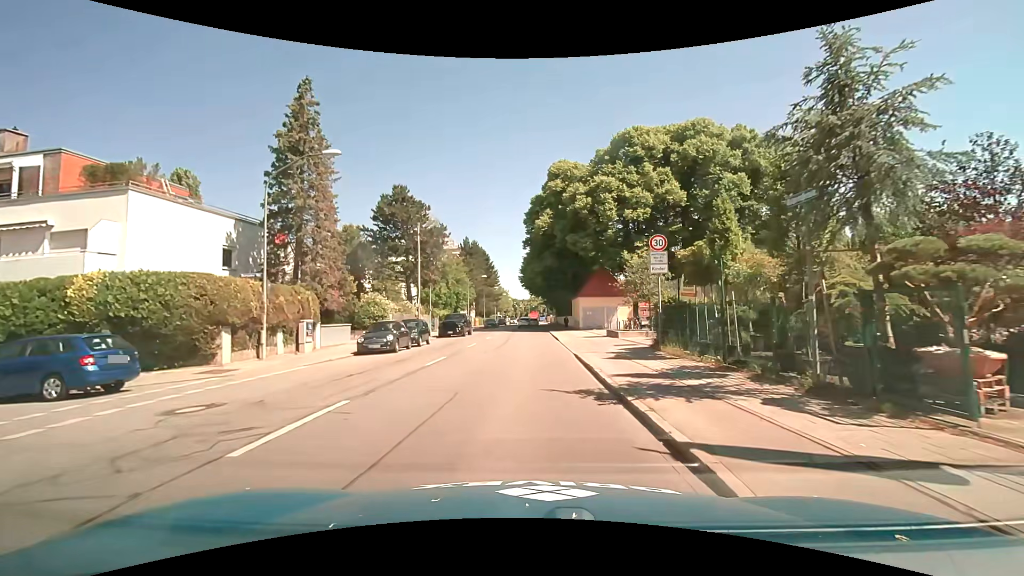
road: secondary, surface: asphalt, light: Day
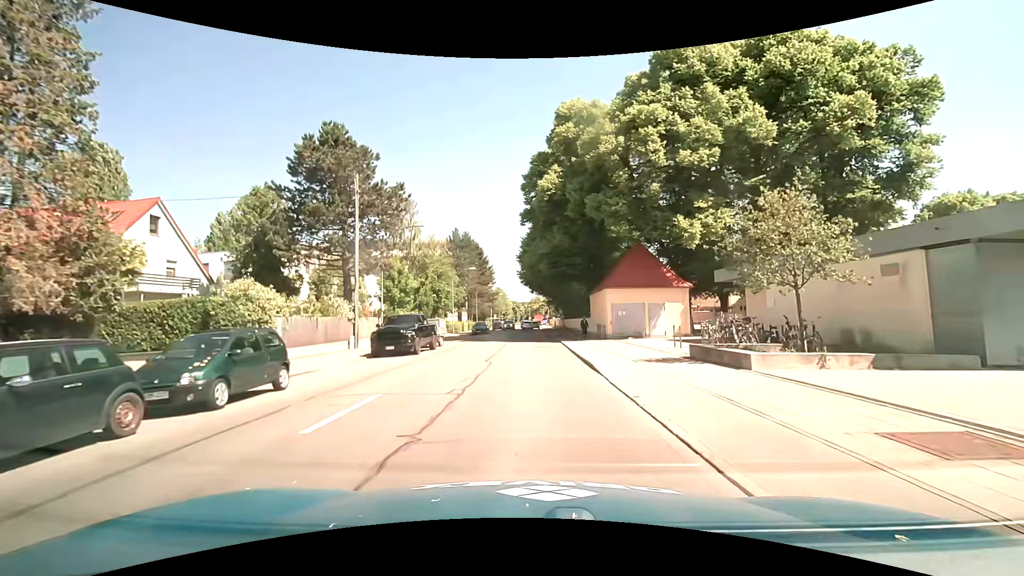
(-0.1, +16.8) m; -1°
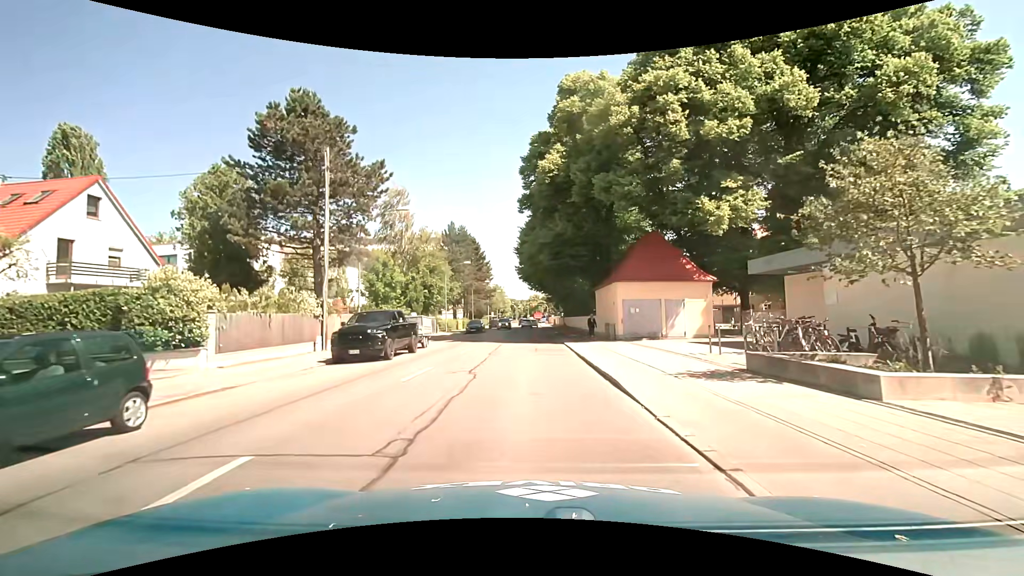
(+0.1, +4.3) m; +1°
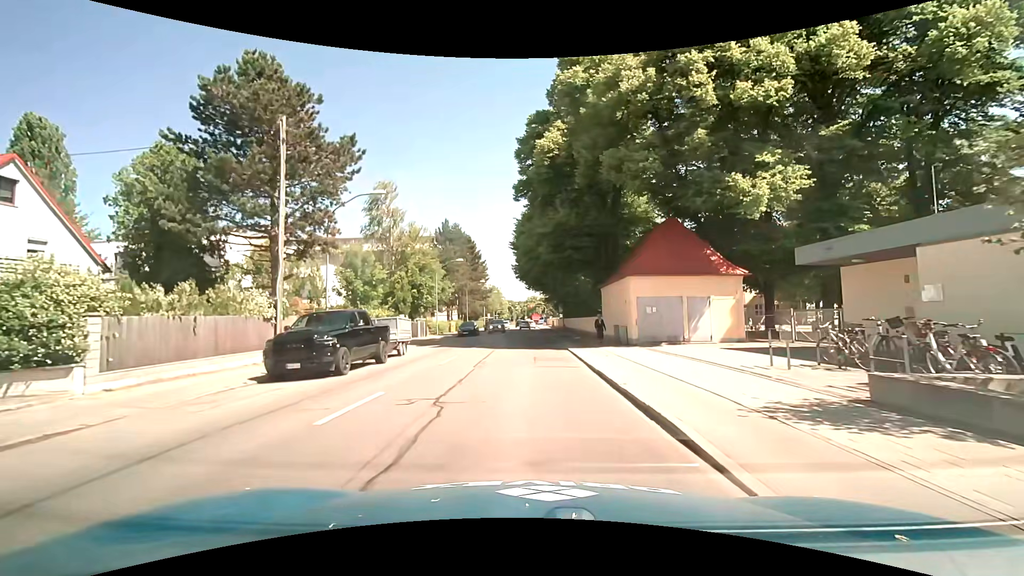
(0.0, +4.3) m; 0°
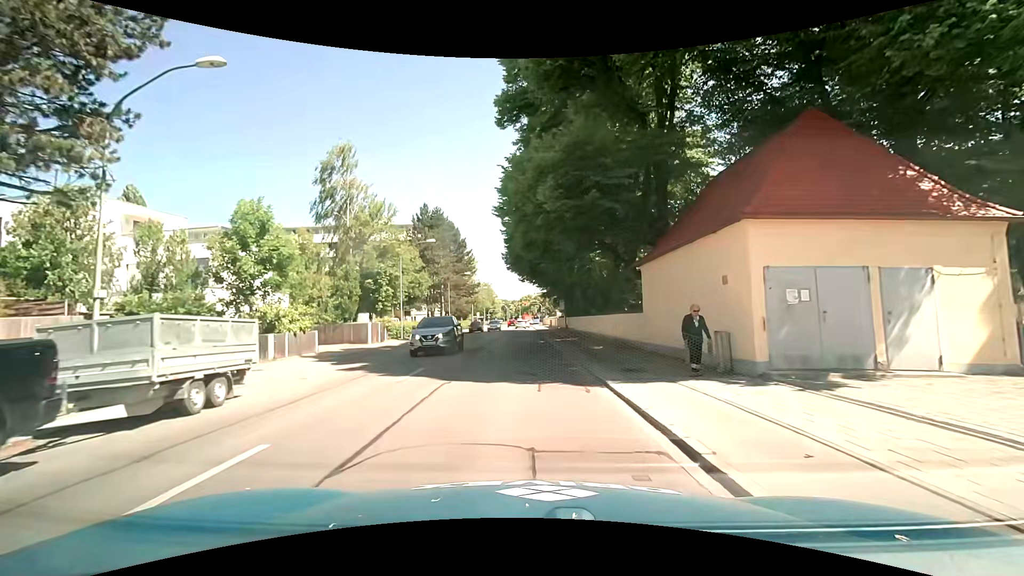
(+0.1, +13.1) m; +1°
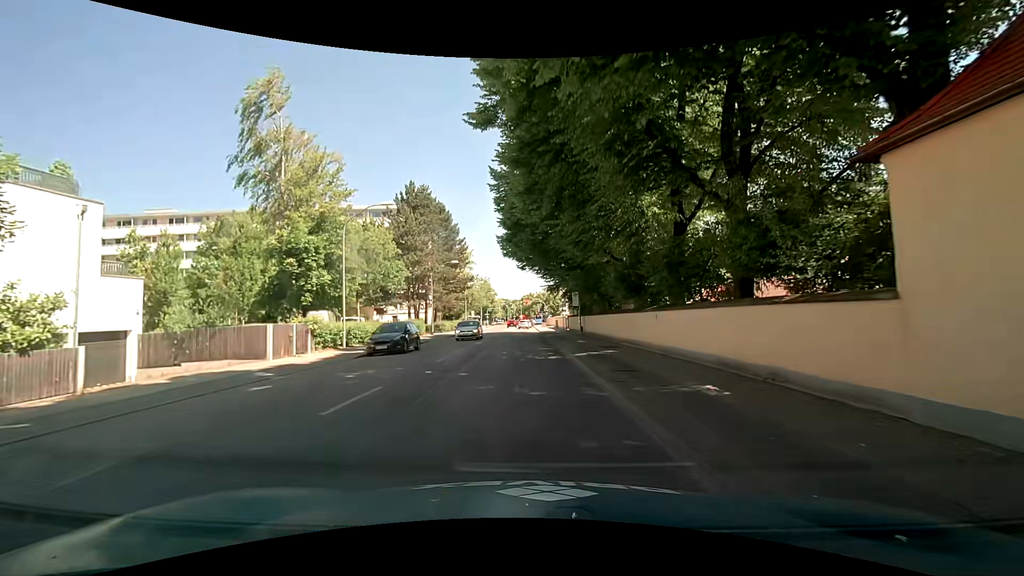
(-0.1, +13.4) m; 0°
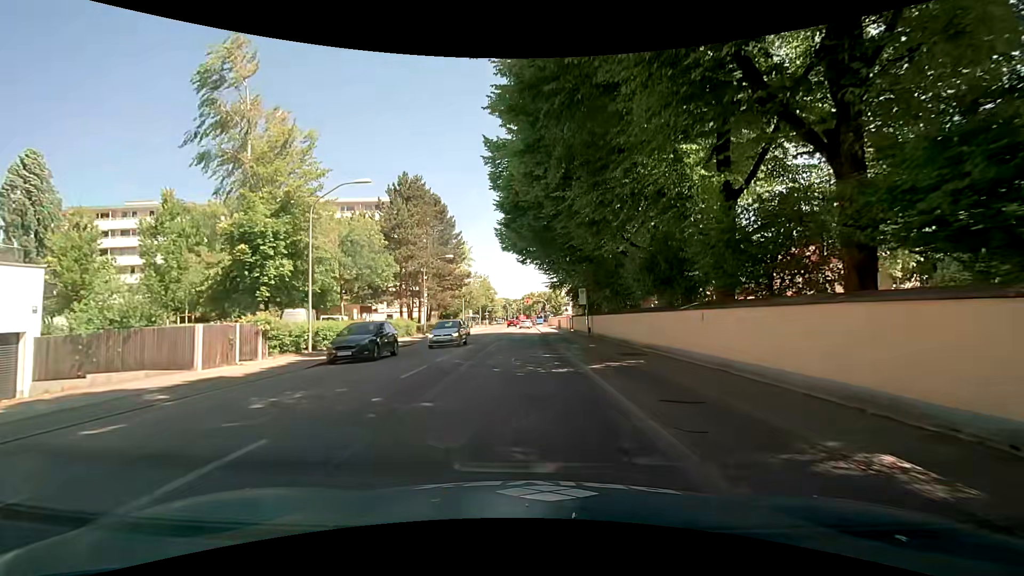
(0.0, +4.5) m; -1°
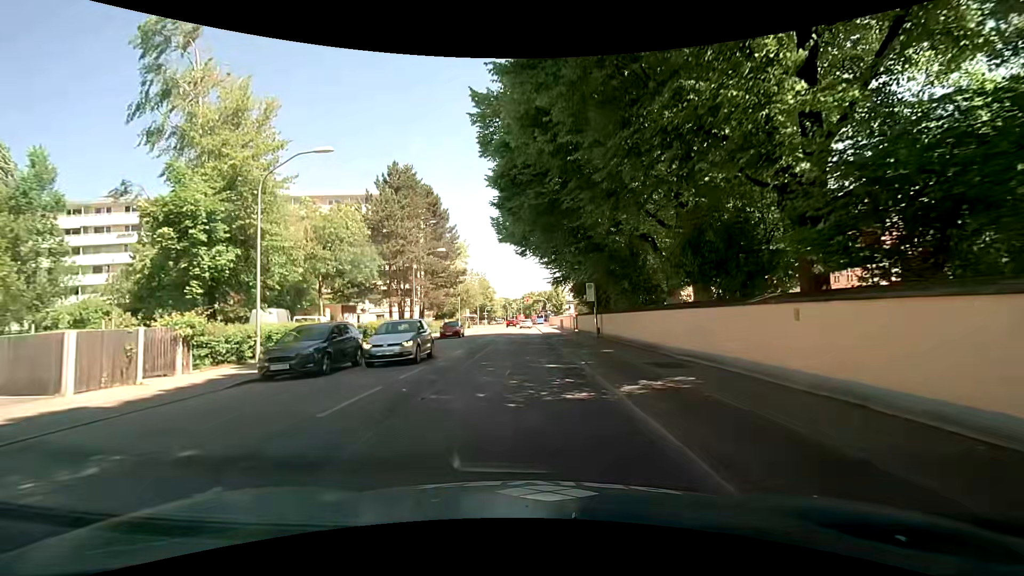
(+0.1, +4.6) m; 0°
